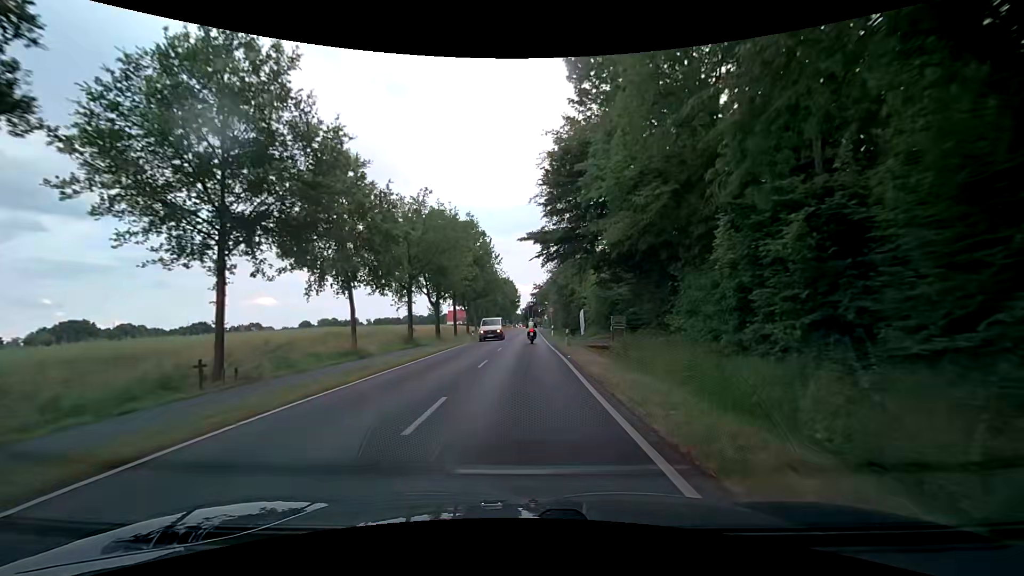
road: secondary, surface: asphalt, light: Day
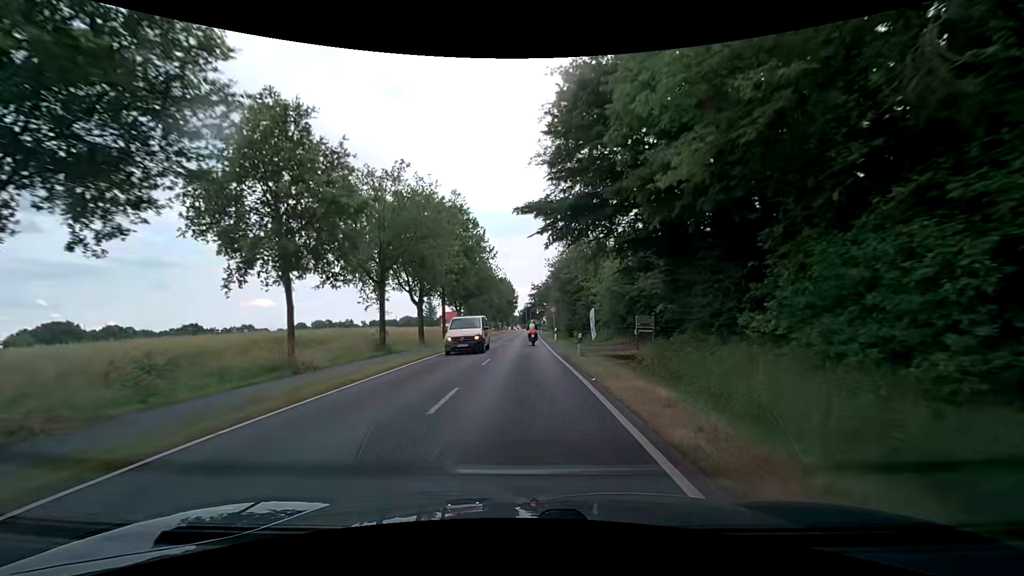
(0.0, +7.6) m; 0°
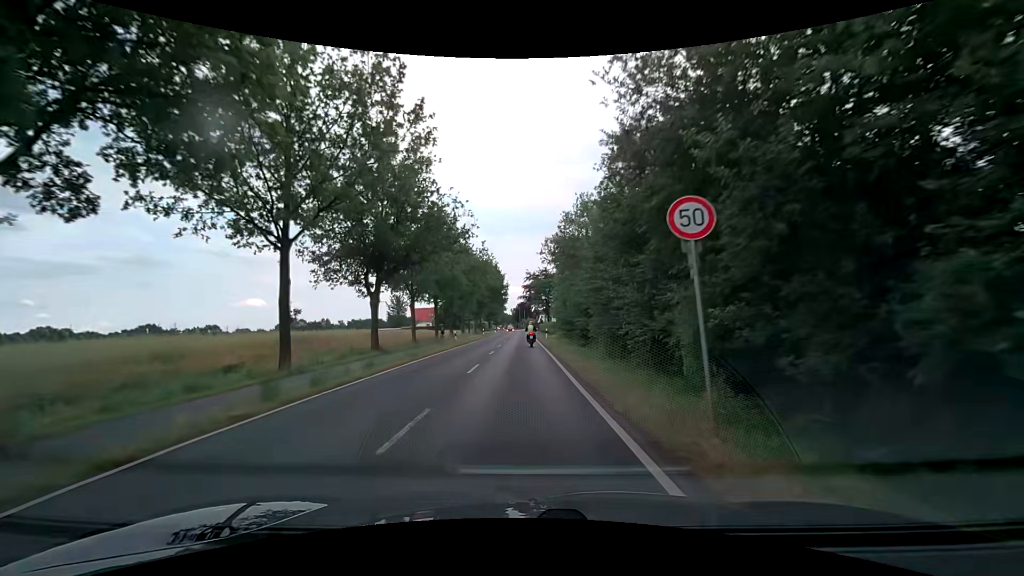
(+0.1, +38.0) m; 0°
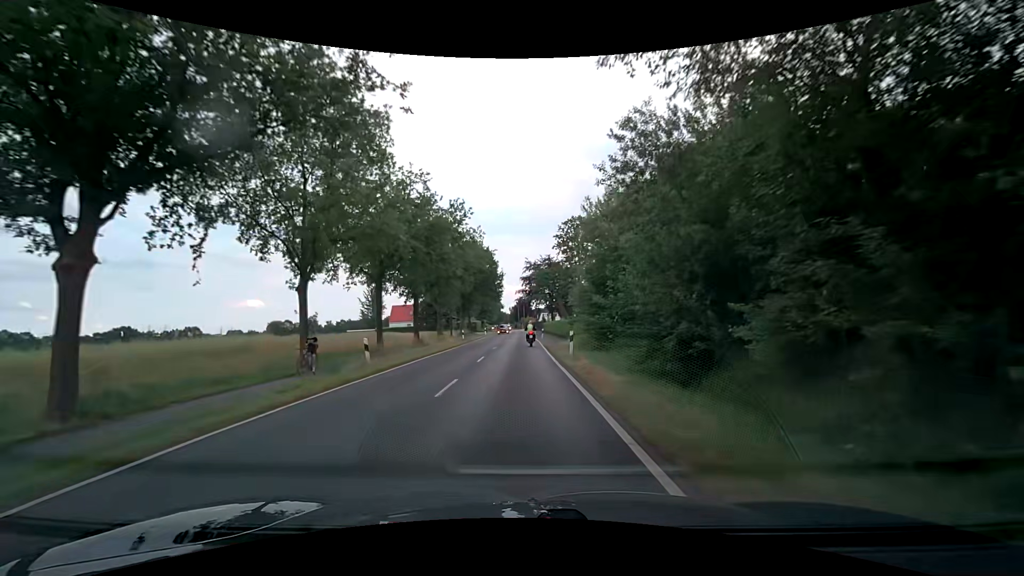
(0.0, +22.9) m; +1°
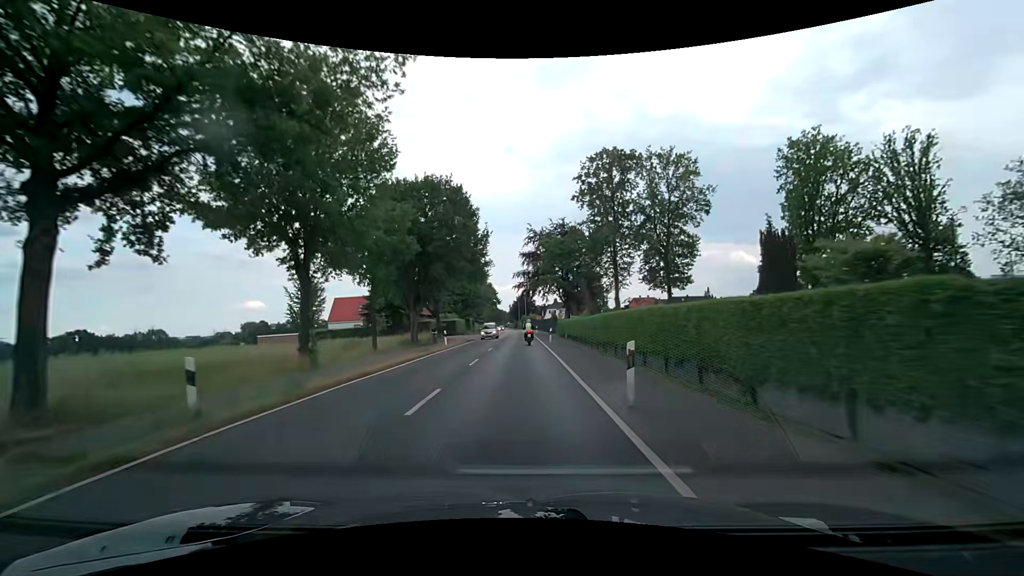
(-0.4, +38.1) m; -1°
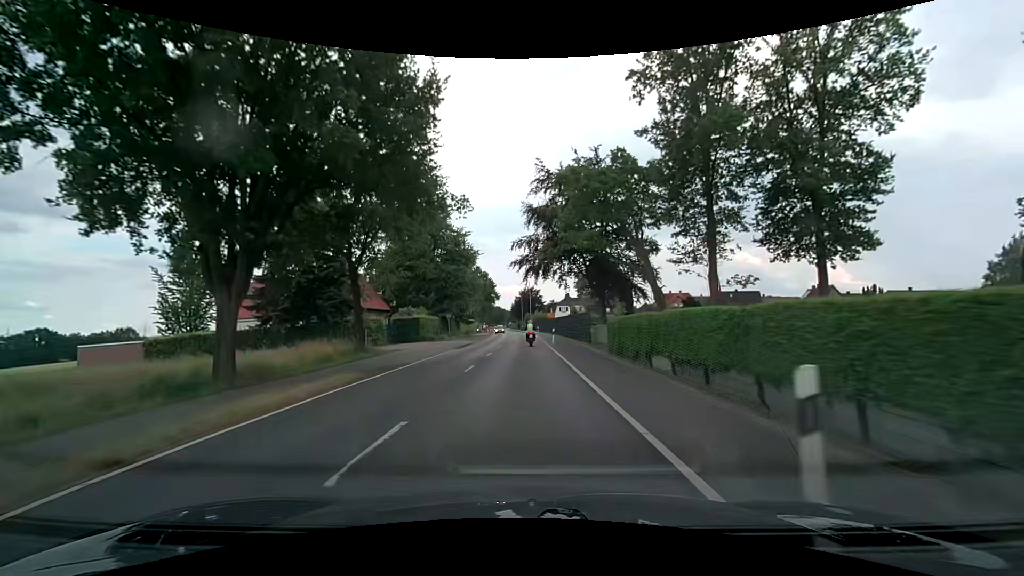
(0.0, +30.5) m; -1°
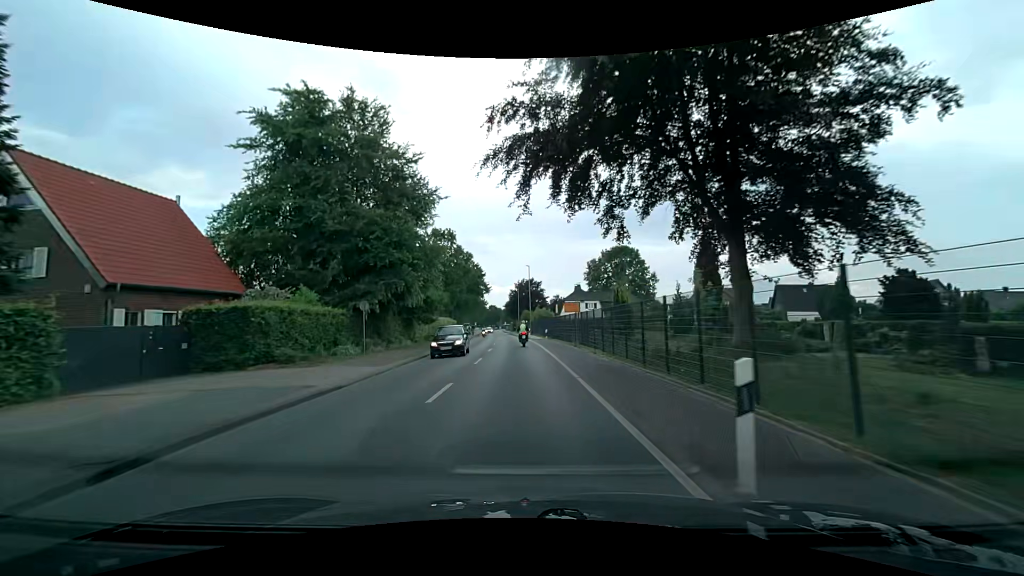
(+0.4, +30.5) m; +1°
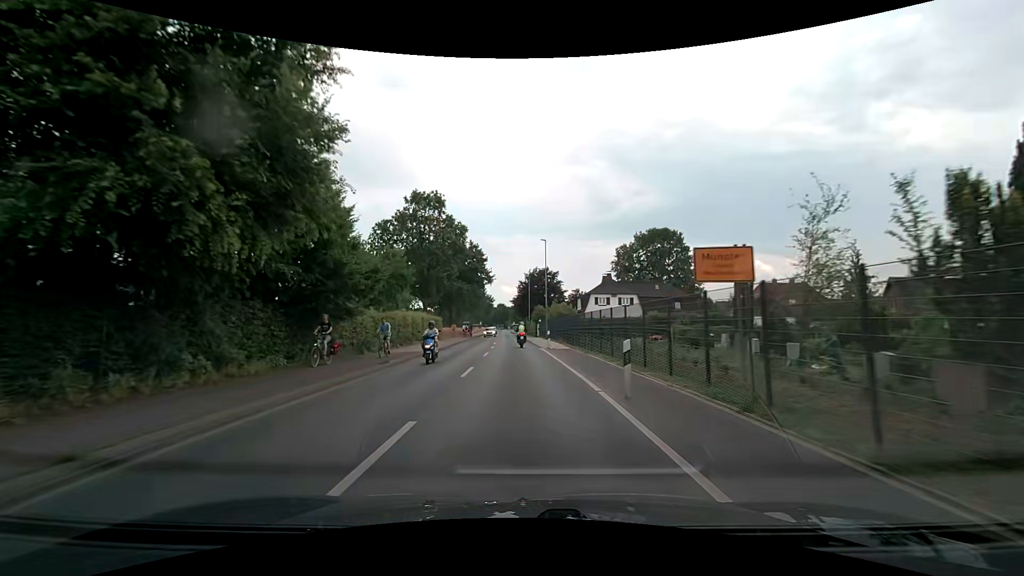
(-0.2, +23.0) m; -1°
(0, +10) (0, +20) (0, +30) (-1, +40) (-1, +50) (-2, +60) (-2, +70) (-2, +80) (-3, +90) (-3, +100) m
